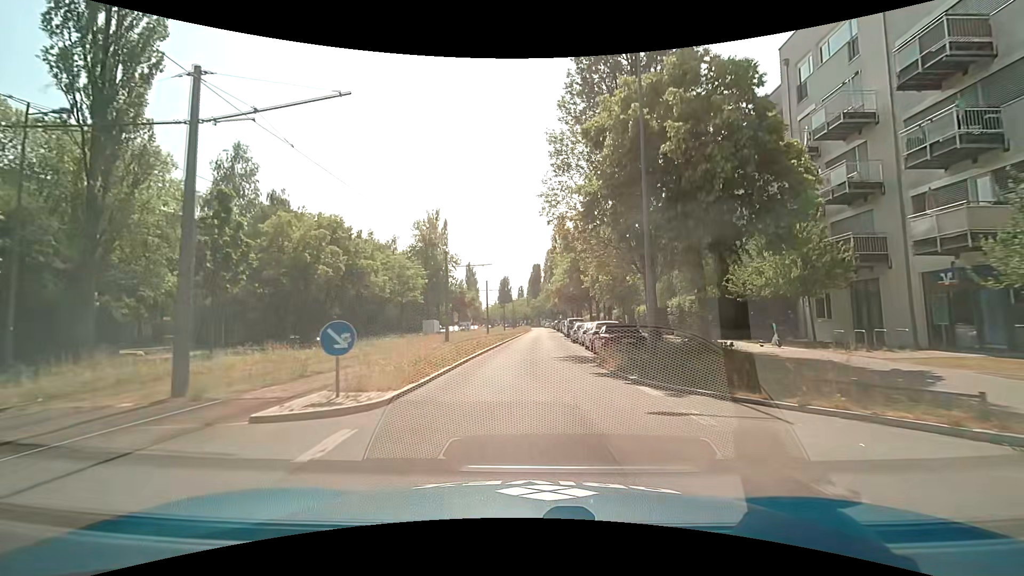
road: secondary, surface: asphalt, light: Day
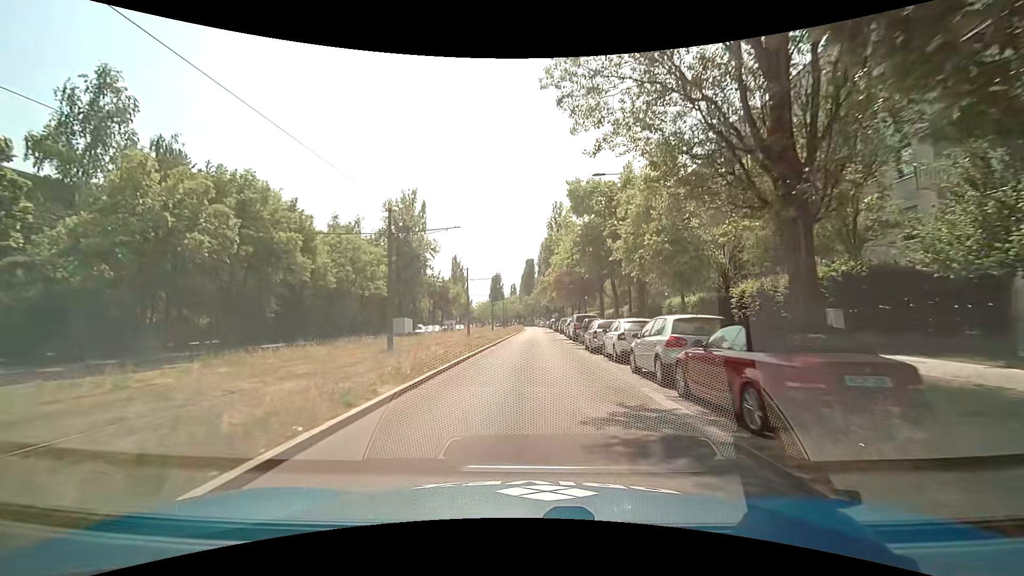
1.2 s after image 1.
(0.0, +13.9) m; 0°
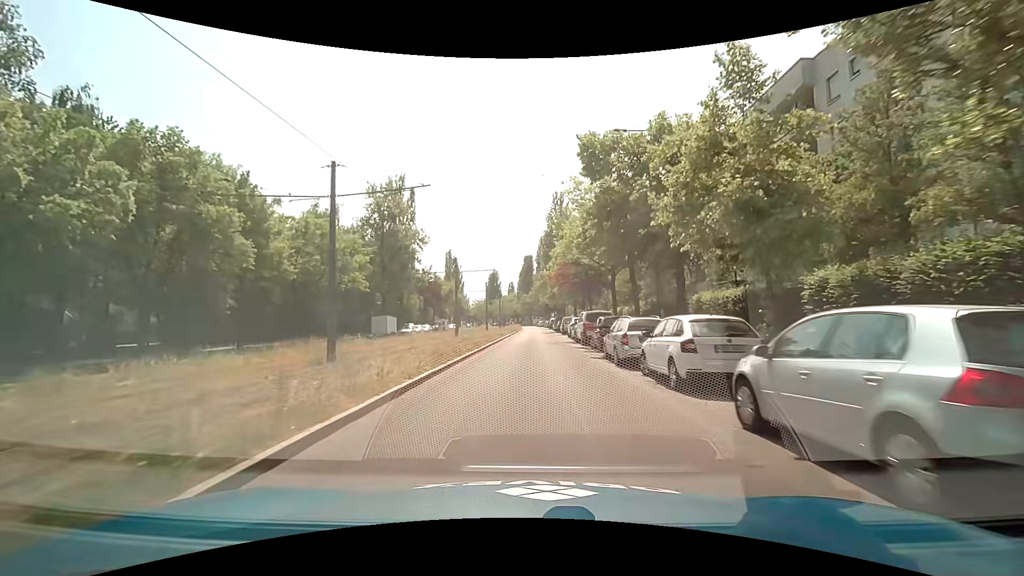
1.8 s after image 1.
(+0.1, +7.0) m; 0°
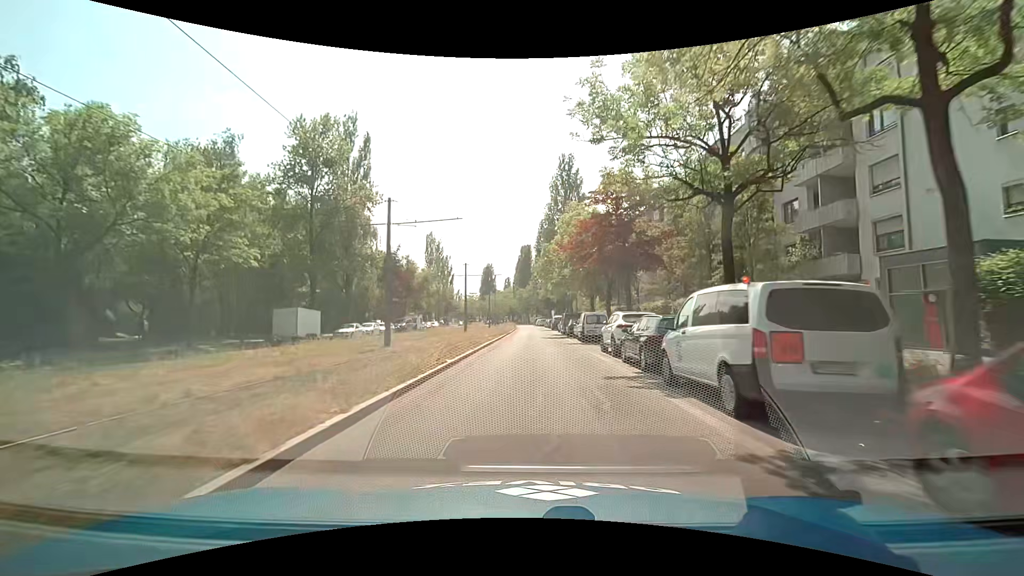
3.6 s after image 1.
(+0.2, +21.0) m; +1°
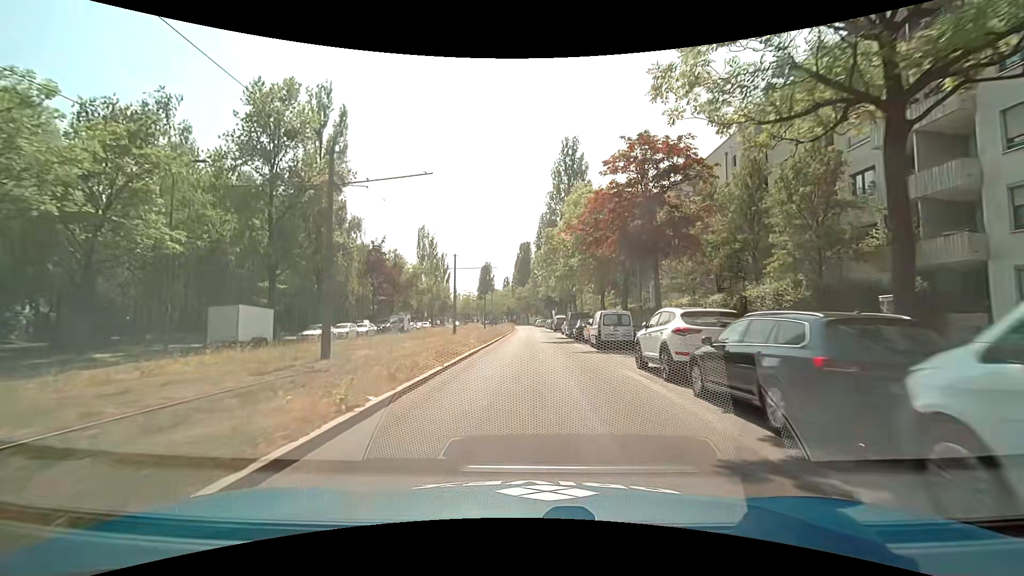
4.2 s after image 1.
(-0.1, +7.0) m; 0°
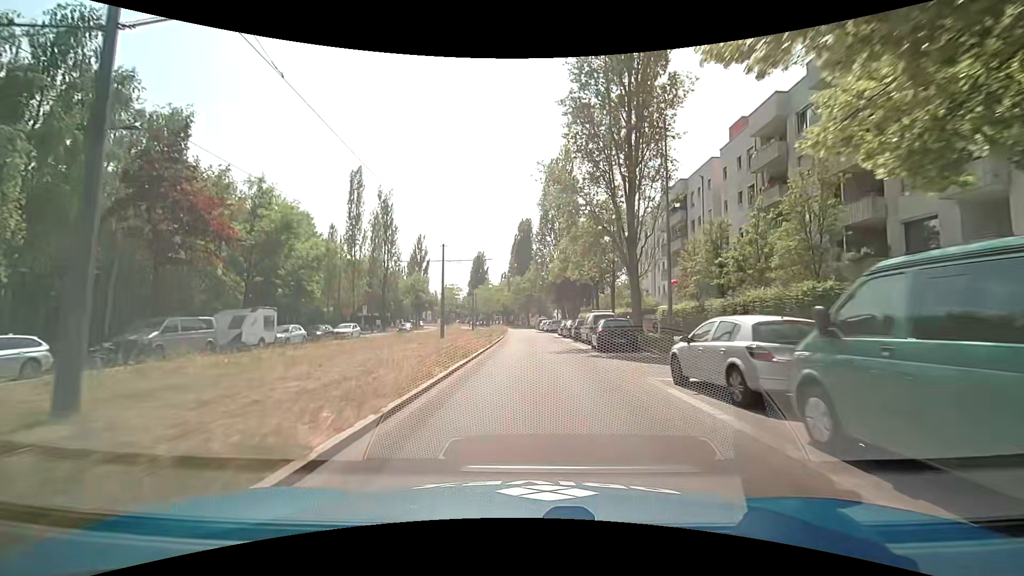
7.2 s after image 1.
(-0.1, +36.7) m; 0°
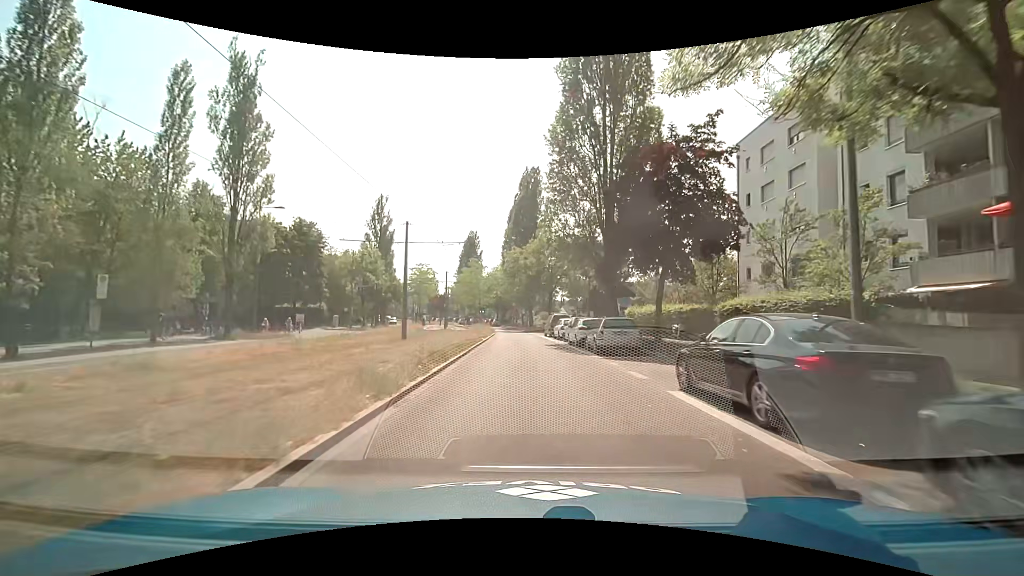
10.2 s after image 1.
(-0.2, +38.0) m; -1°
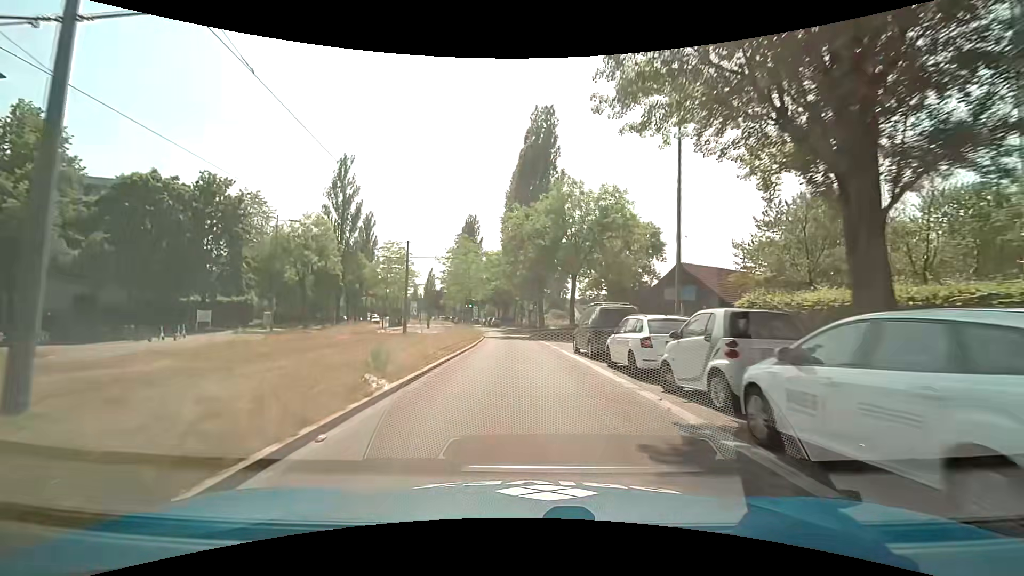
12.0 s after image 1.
(0.0, +22.4) m; -1°
(0, +10) (0, +20) (-1, +30) (-1, +40) (-2, +50) (-3, +60) (-5, +70) (-7, +80) (-9, +89) (-11, +99) m
